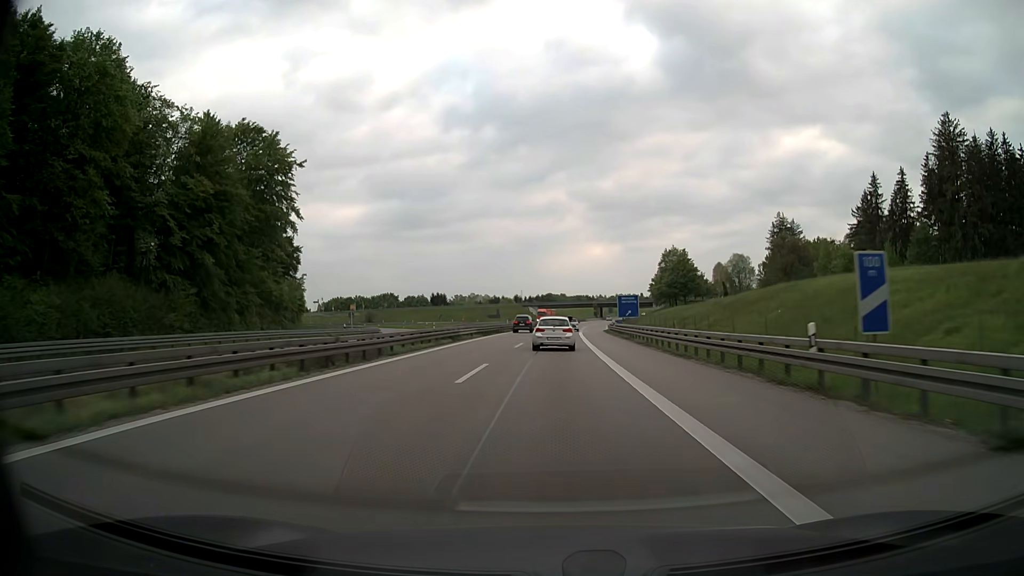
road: motorway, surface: asphalt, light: Day
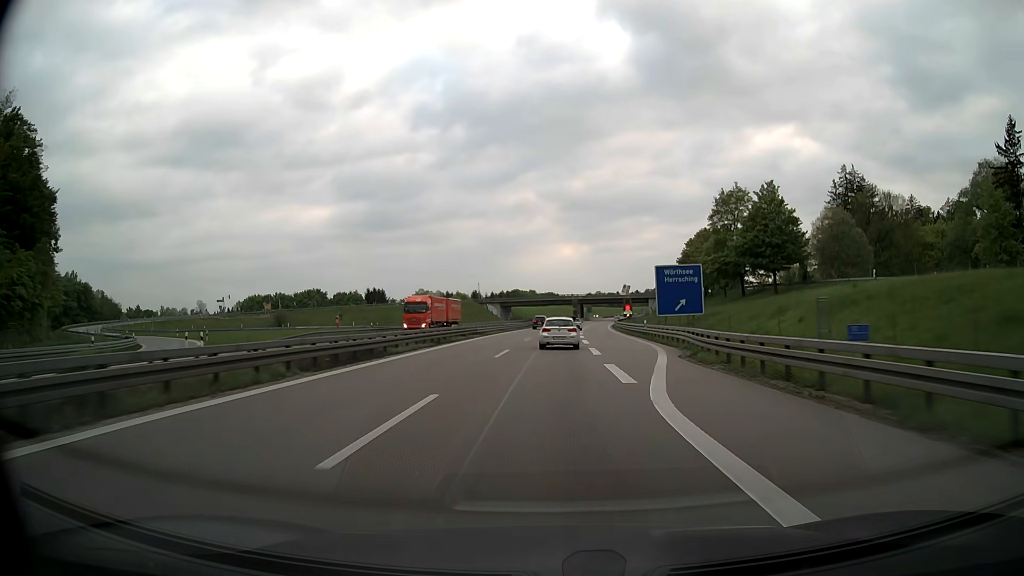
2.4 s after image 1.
(+1.3, +62.7) m; +2°
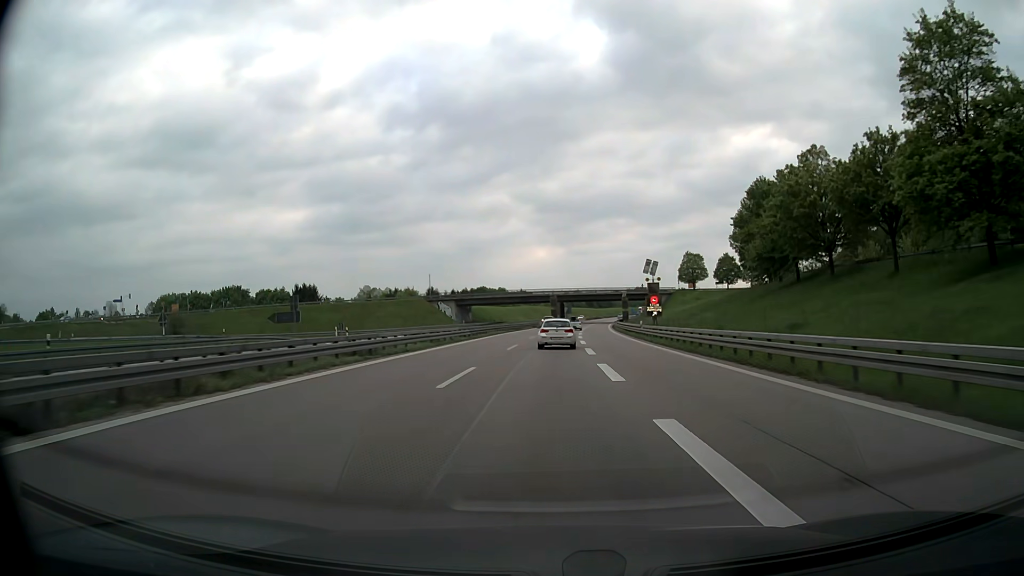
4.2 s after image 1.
(+0.9, +47.1) m; +2°
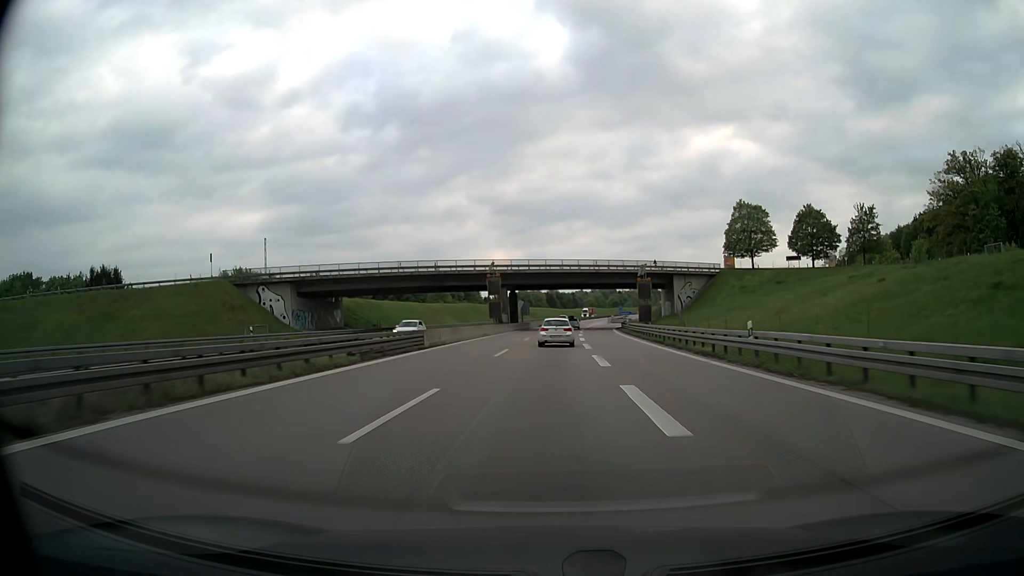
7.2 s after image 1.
(+2.4, +79.3) m; +3°
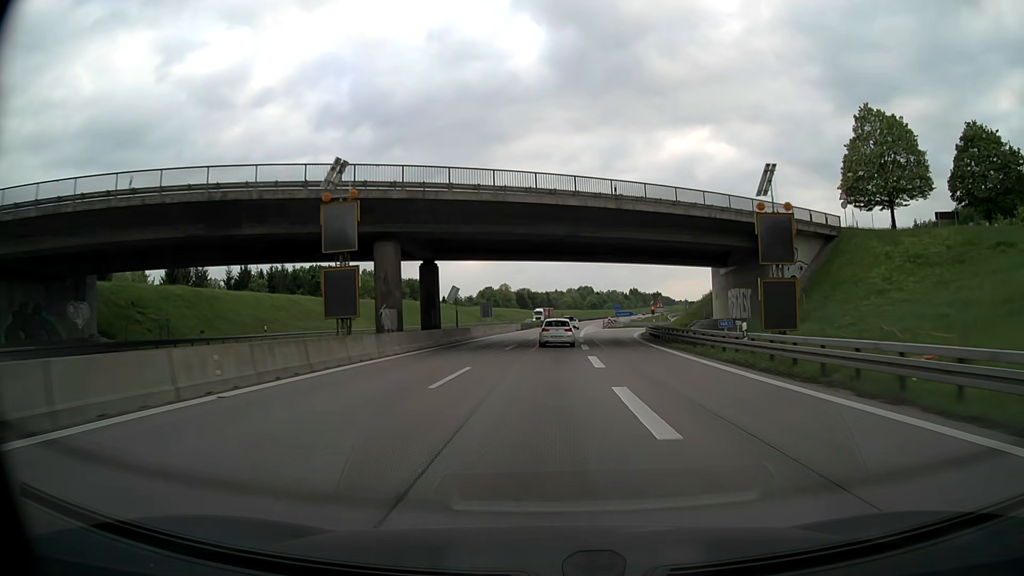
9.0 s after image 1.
(+1.0, +48.0) m; +2°
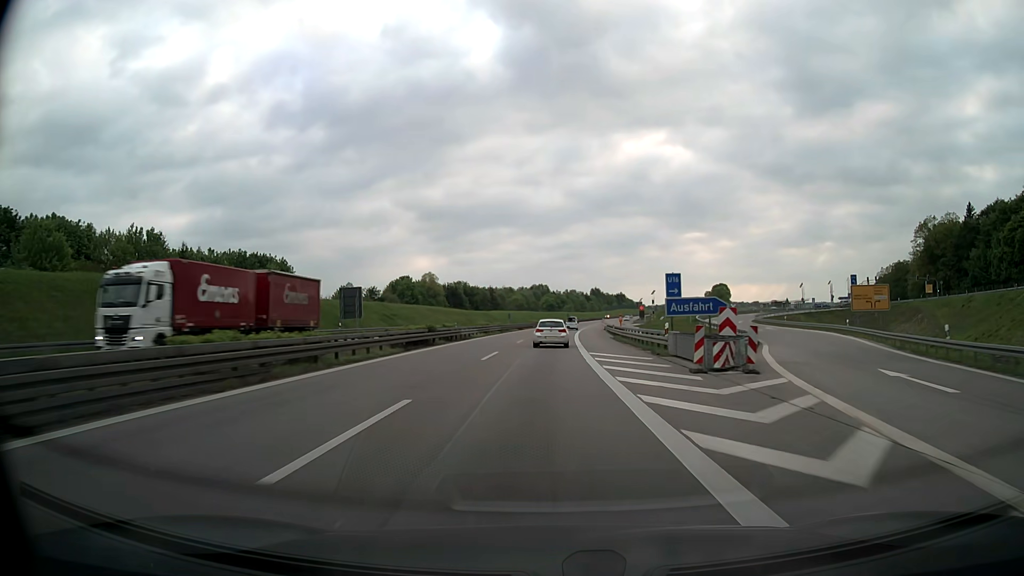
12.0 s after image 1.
(+2.5, +80.8) m; +4°
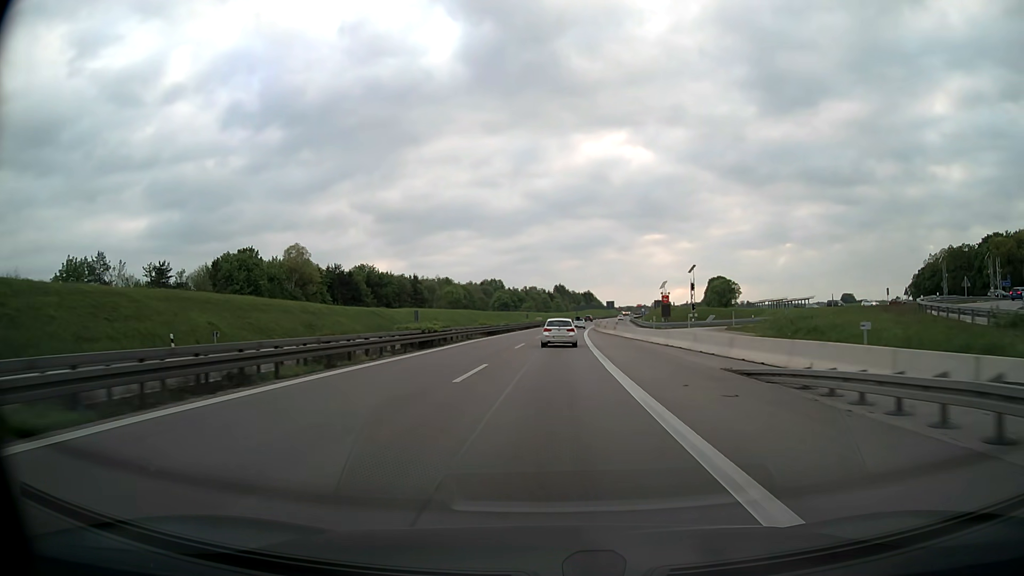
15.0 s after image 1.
(+2.3, +81.3) m; +3°
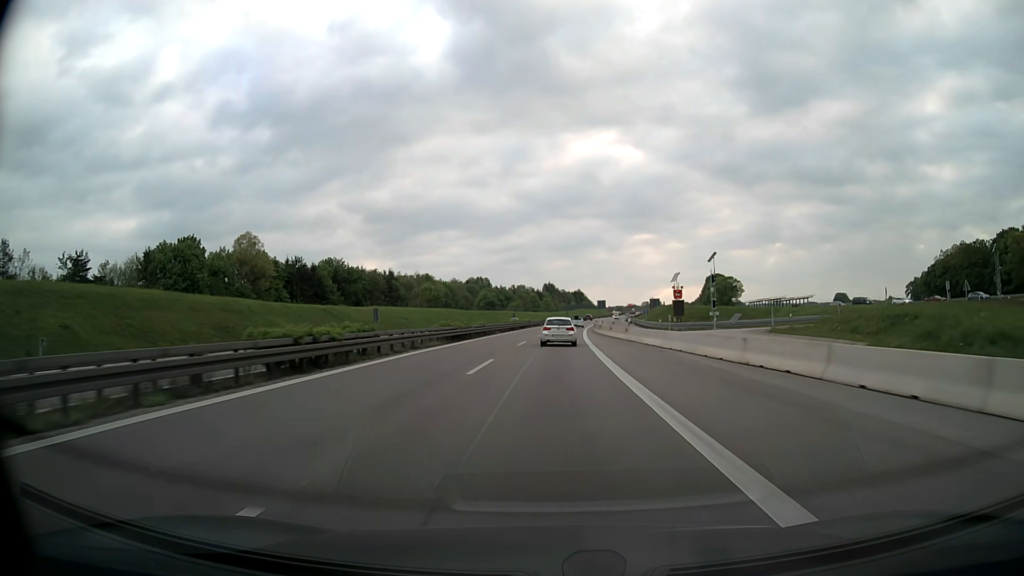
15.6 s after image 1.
(+0.1, +16.3) m; +1°
(0, +10) (0, +20) (0, +30) (+1, +40) (+1, +50) (+2, +60) (+2, +70) (+3, +80) (+4, +90) (+4, +100) m
